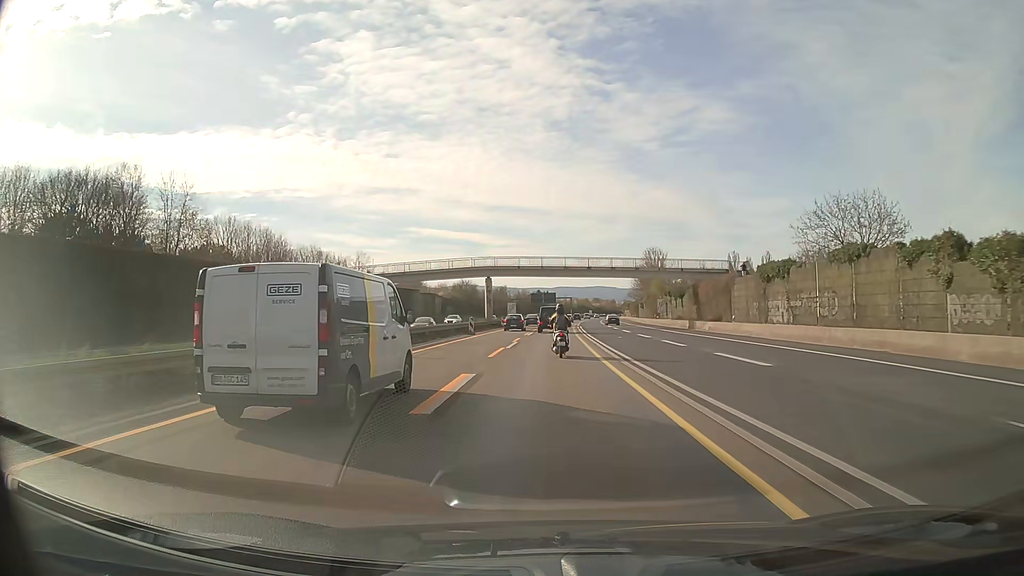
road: motorway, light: Day
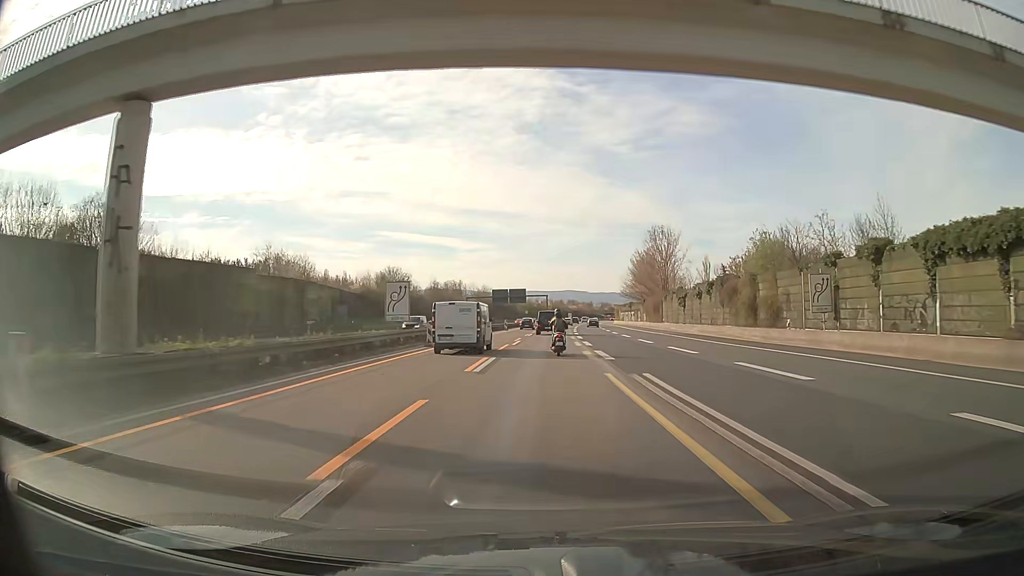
(+1.3, +64.2) m; +3°
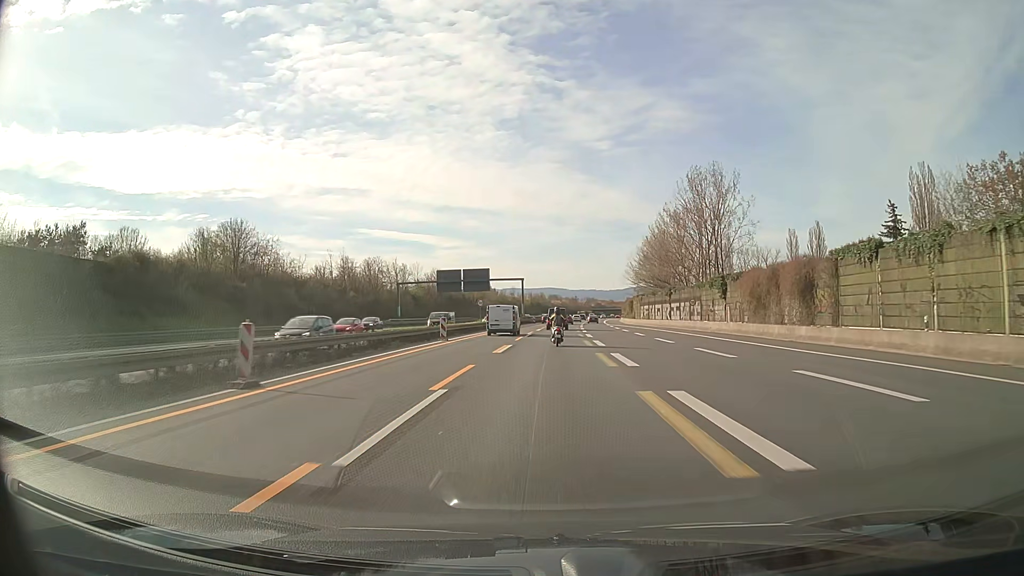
(+1.1, +65.3) m; +2°
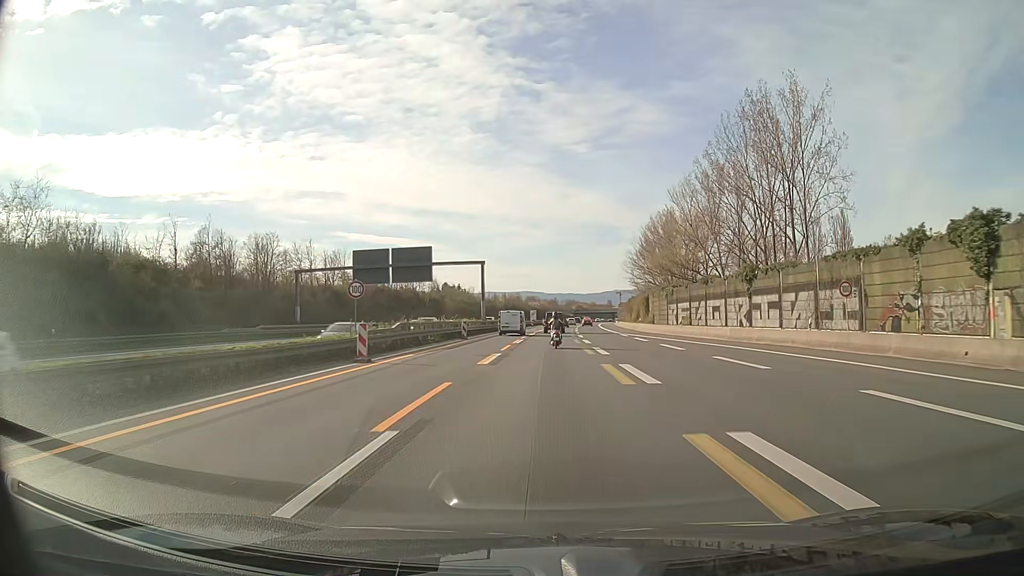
(+0.6, +40.2) m; +2°
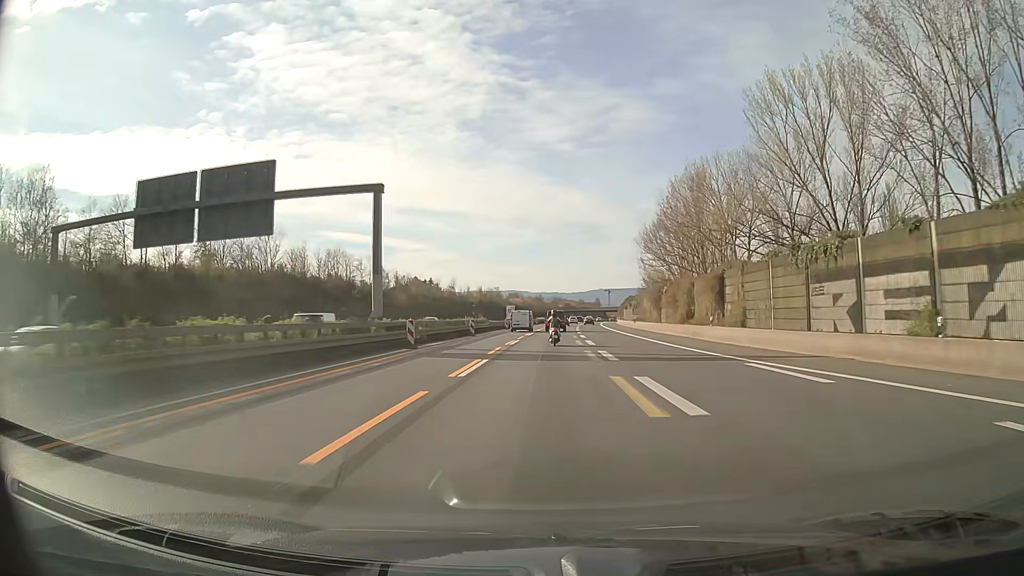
(+0.6, +40.9) m; +1°
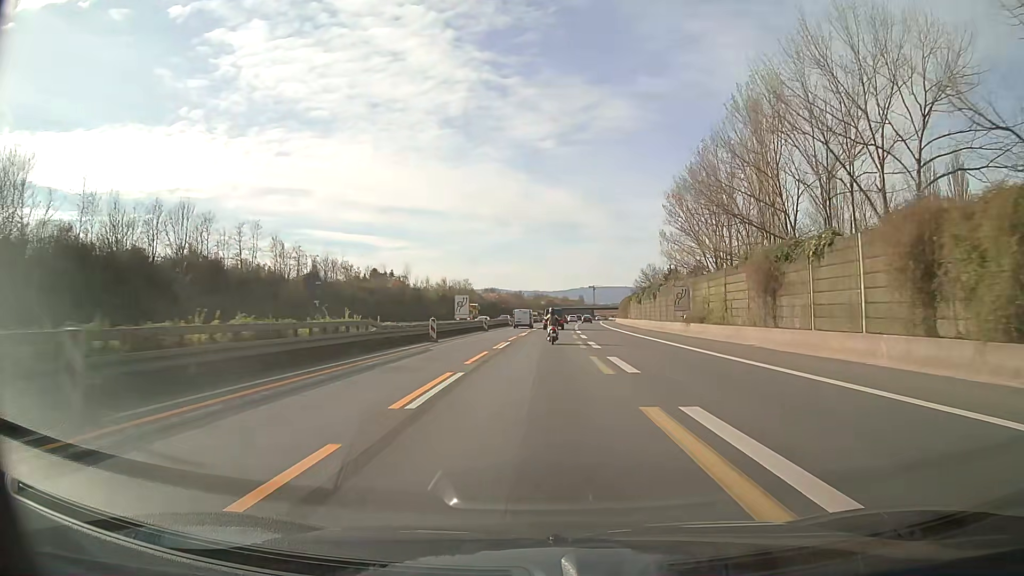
(+0.5, +41.5) m; +1°
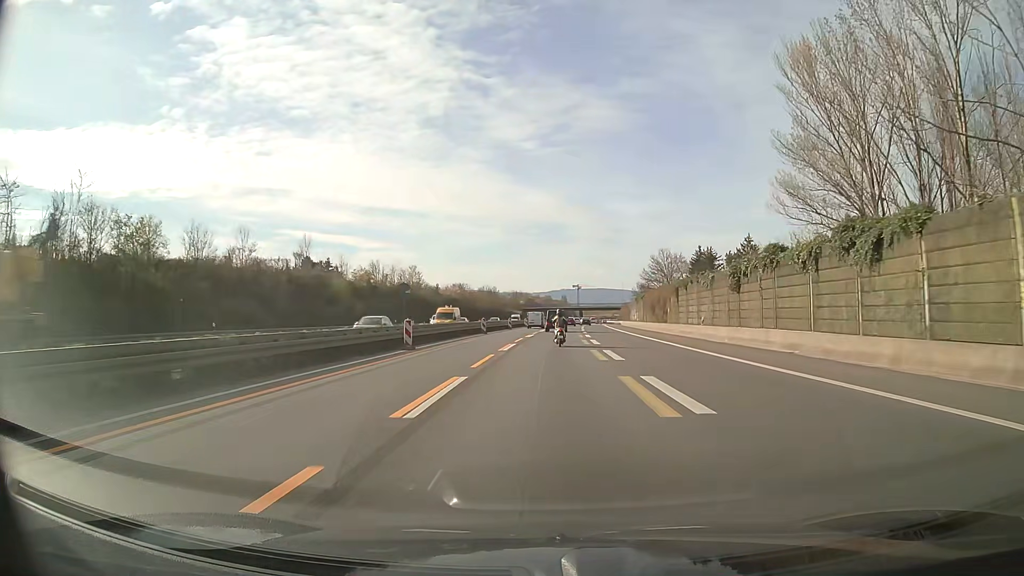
(+0.8, +54.8) m; +2°
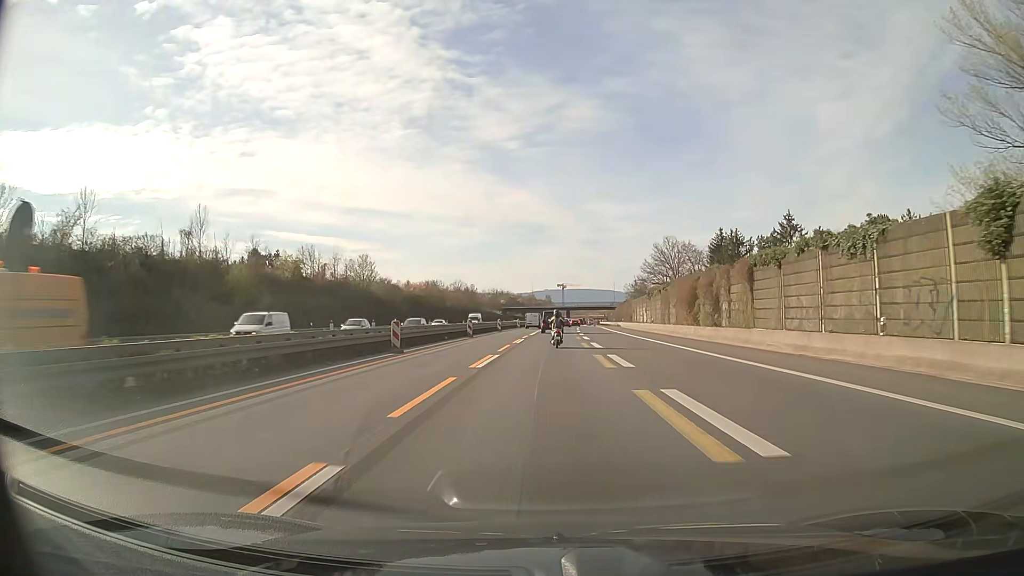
(+0.3, +27.0) m; +1°
(0, +10) (0, +20) (0, +30) (+1, +40) (+1, +50) (+1, +60) (+2, +70) (+2, +80) (+3, +90) (+3, +100) m
